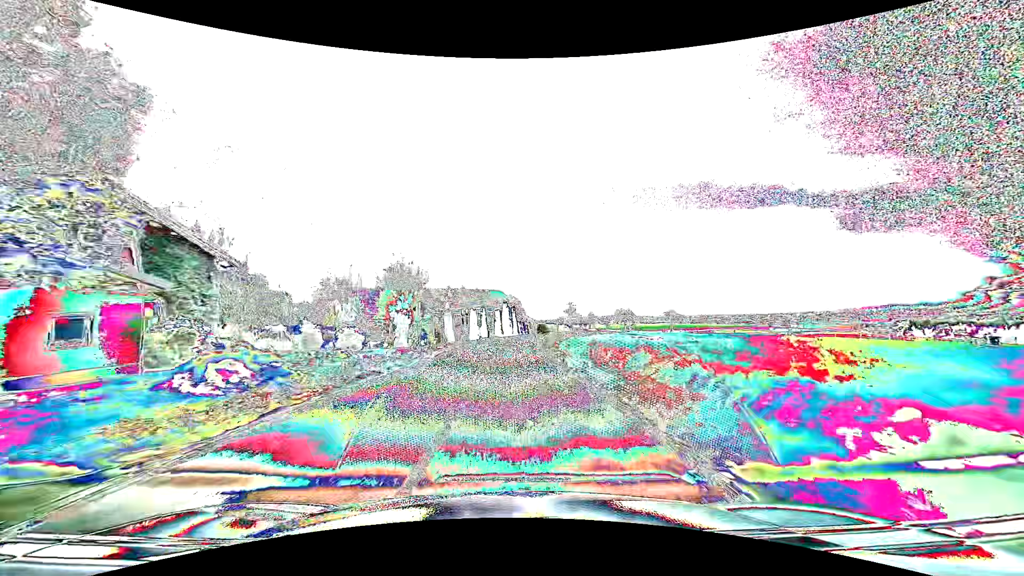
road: tertiary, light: Day
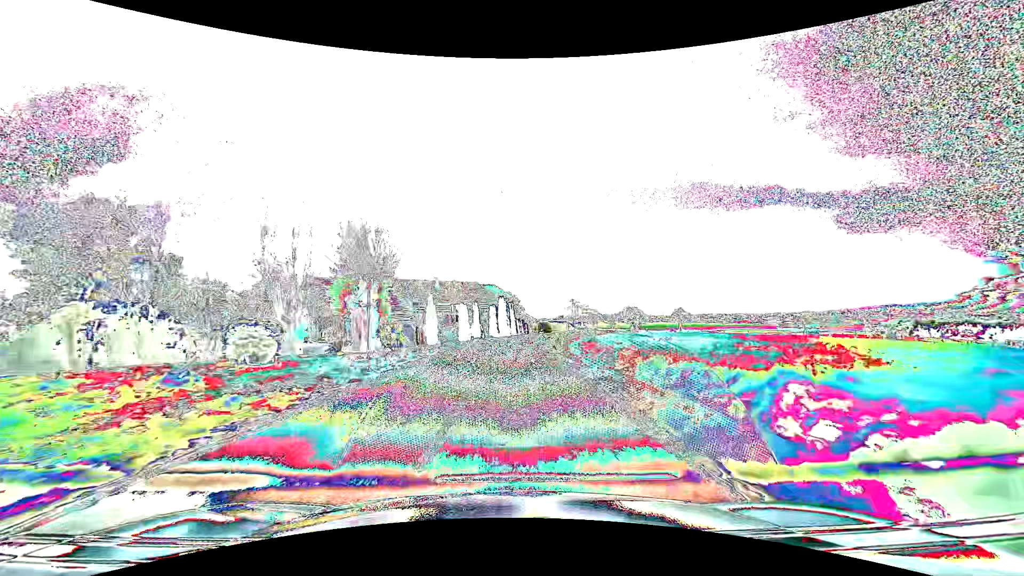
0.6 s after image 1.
(0.0, +10.5) m; 0°
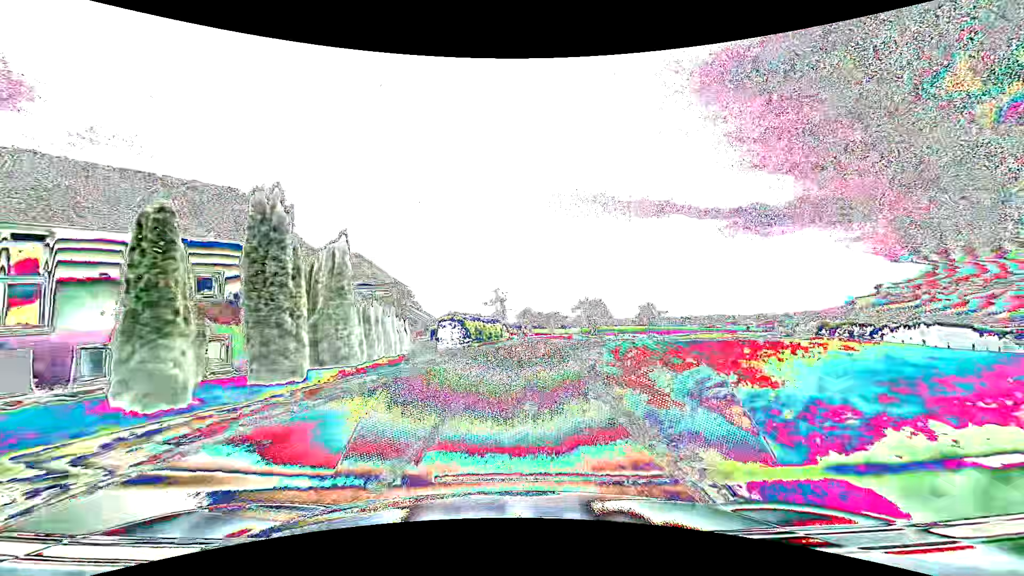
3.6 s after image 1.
(+2.9, +48.3) m; +10°
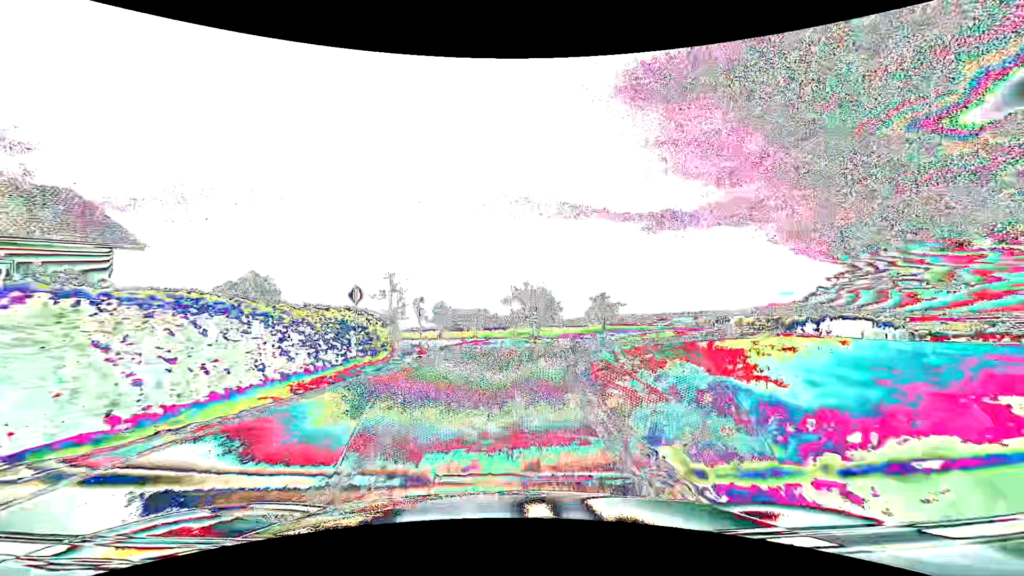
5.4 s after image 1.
(+2.1, +25.6) m; +9°
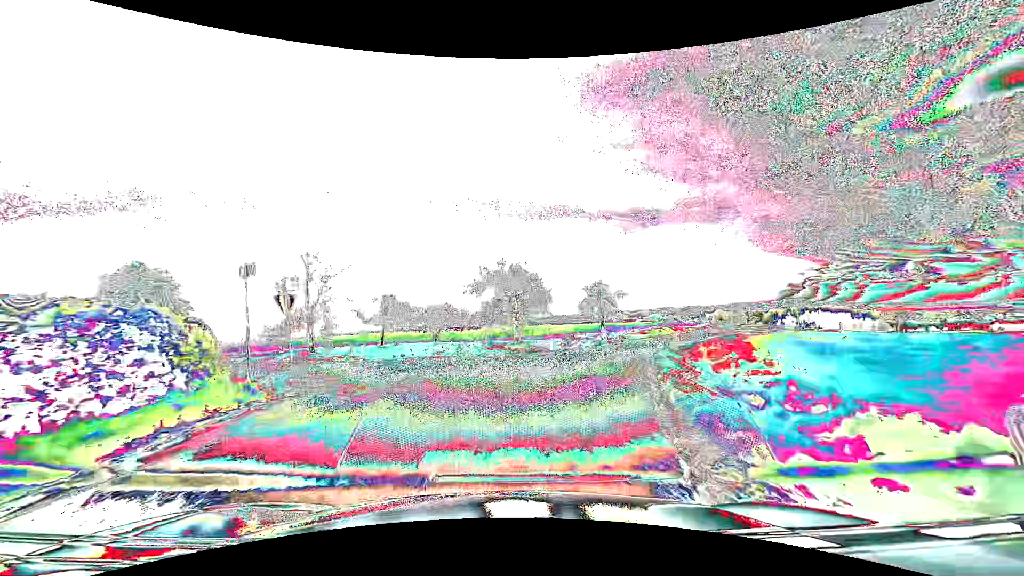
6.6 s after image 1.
(+0.6, +15.7) m; +3°
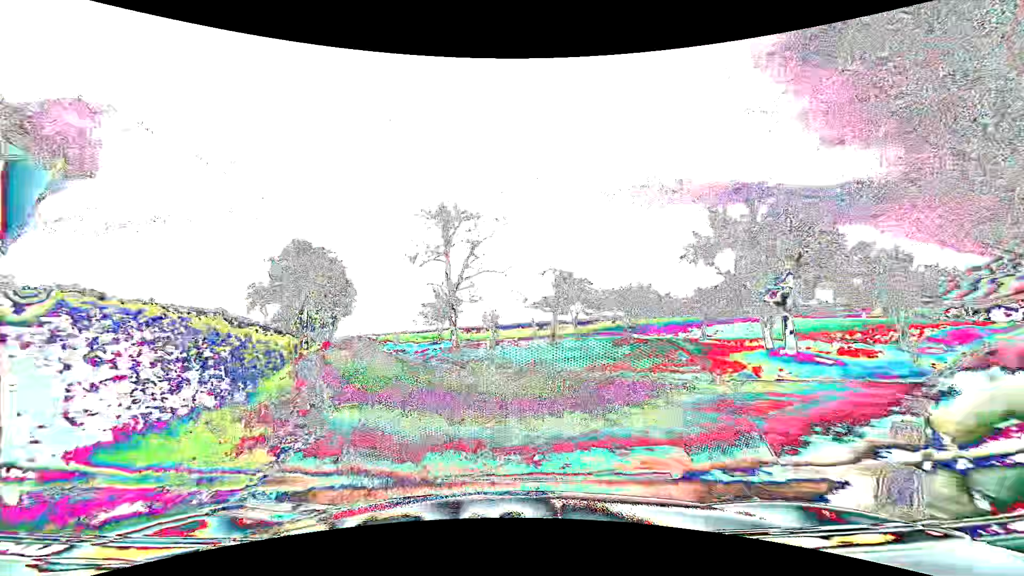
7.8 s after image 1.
(-2.0, +14.0) m; -21°
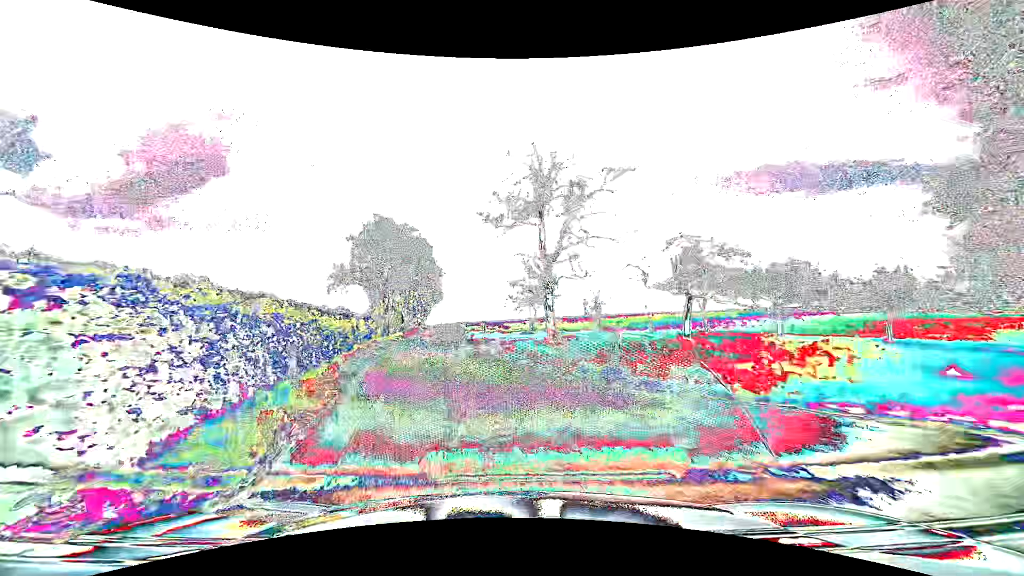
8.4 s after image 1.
(-0.6, +6.8) m; -11°
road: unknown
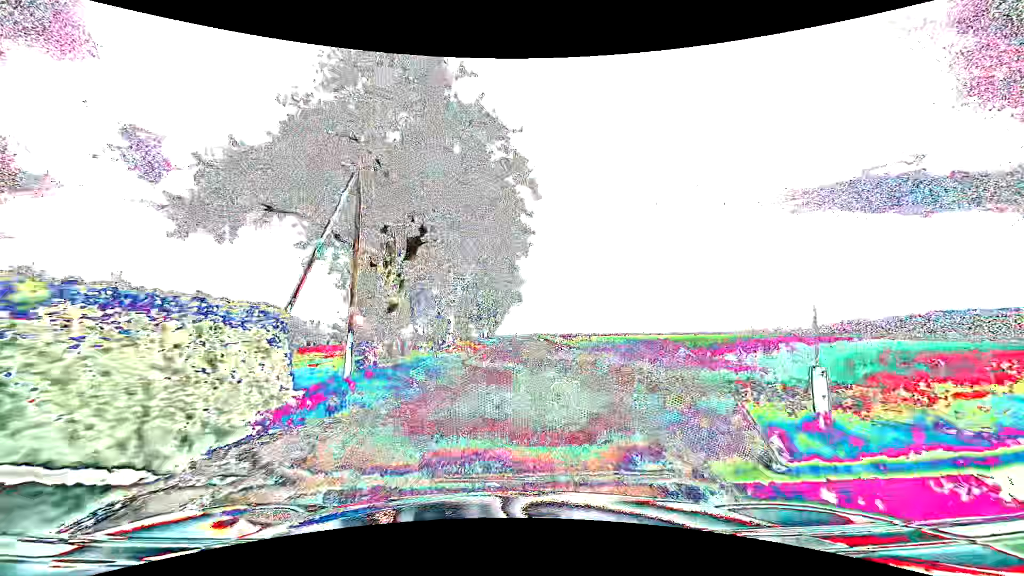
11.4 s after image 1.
(-4.7, +30.4) m; -9°
(0, +10) (0, +20) (+1, +30) (+1, +40) (+1, +50) (+2, +60) (+2, +70) (+1, +80) (0, +90) (-2, +100) m
